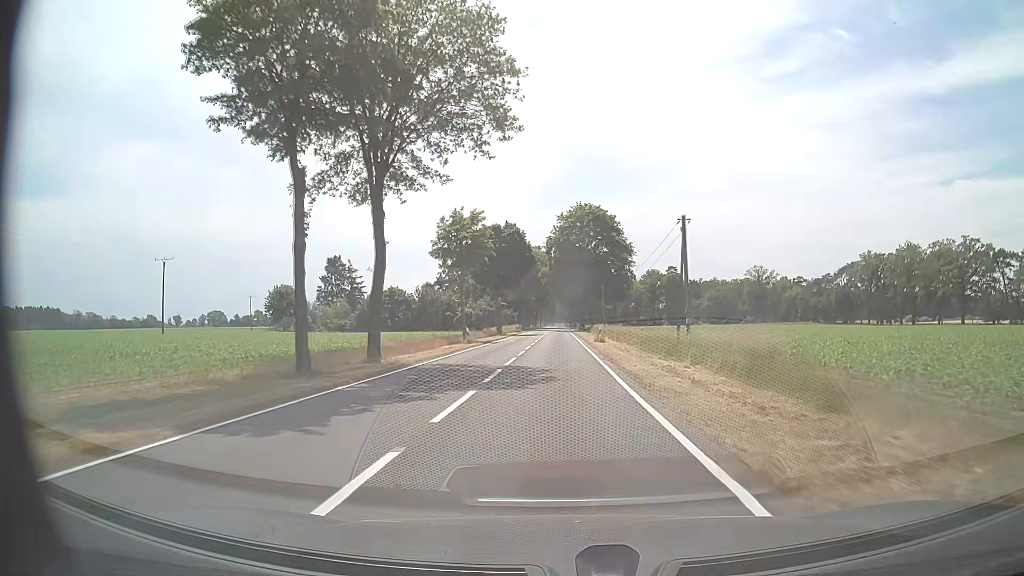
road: tertiary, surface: asphalt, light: Day
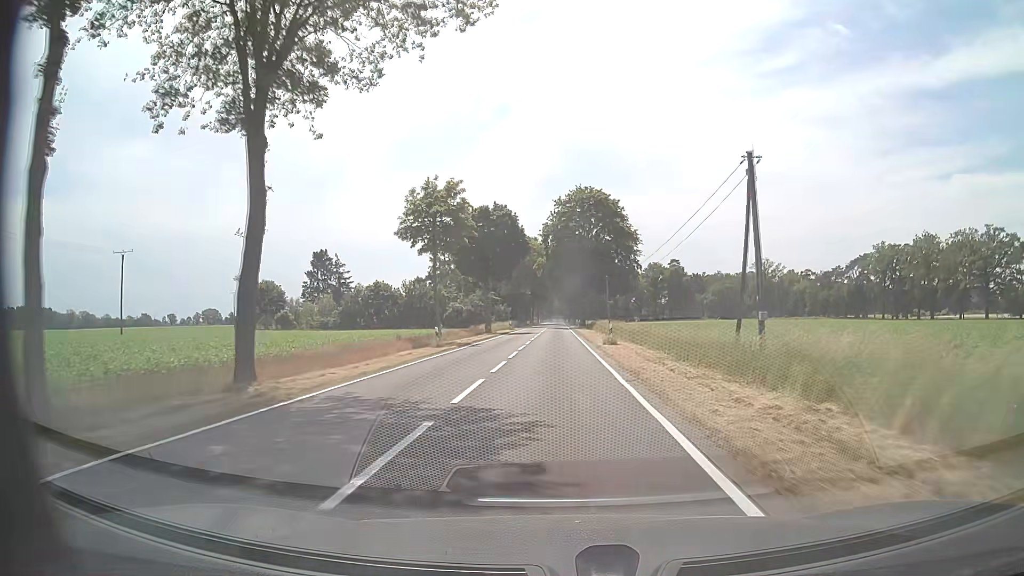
(+0.1, +10.1) m; 0°
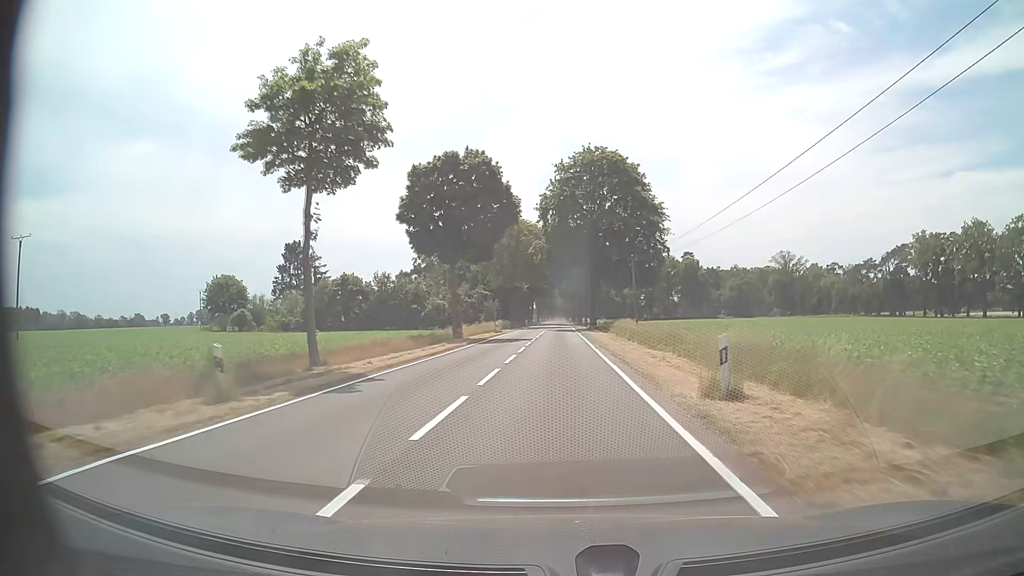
(0.0, +21.6) m; 0°
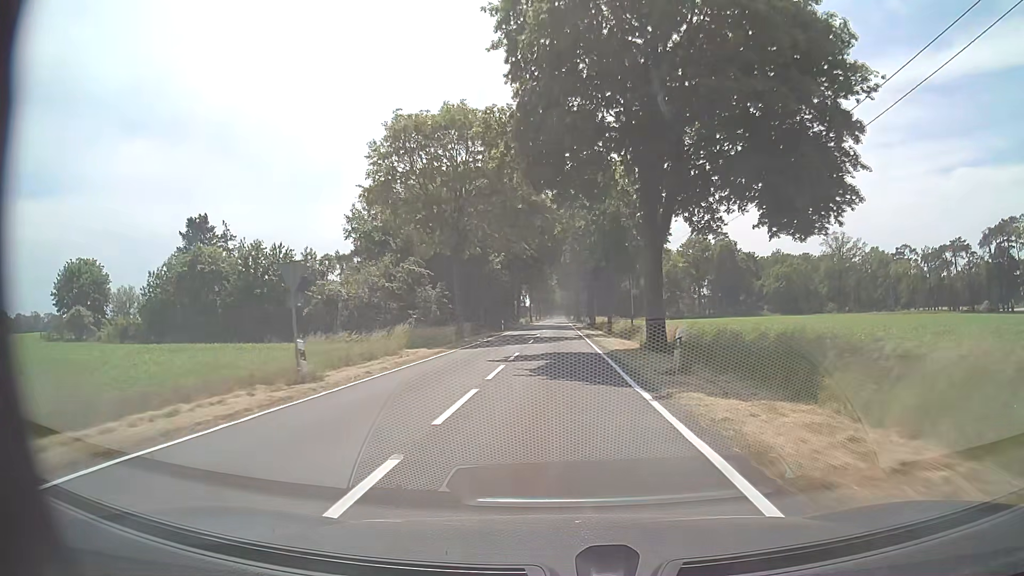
(+0.2, +47.3) m; 0°
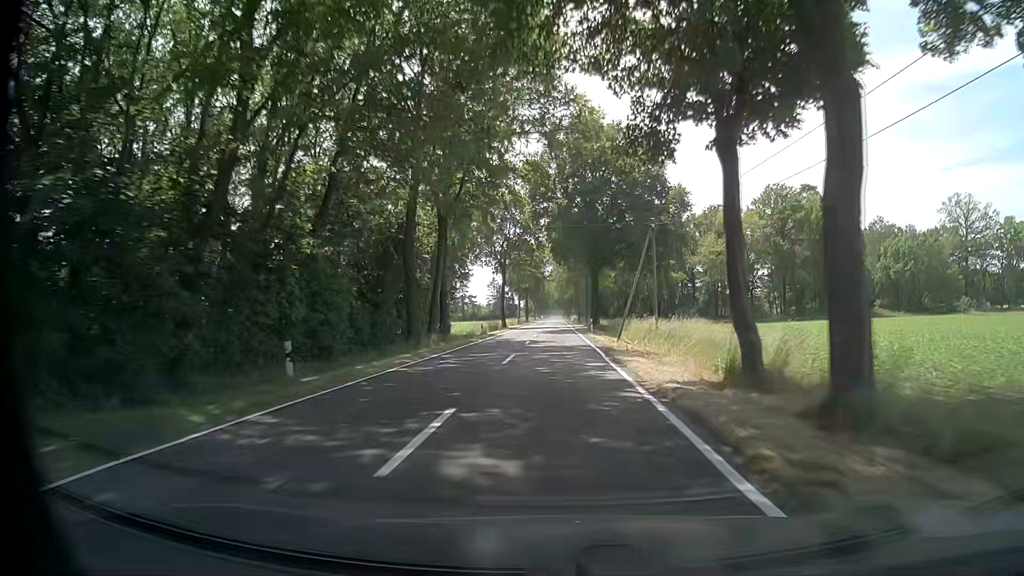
(+0.6, +64.9) m; 0°
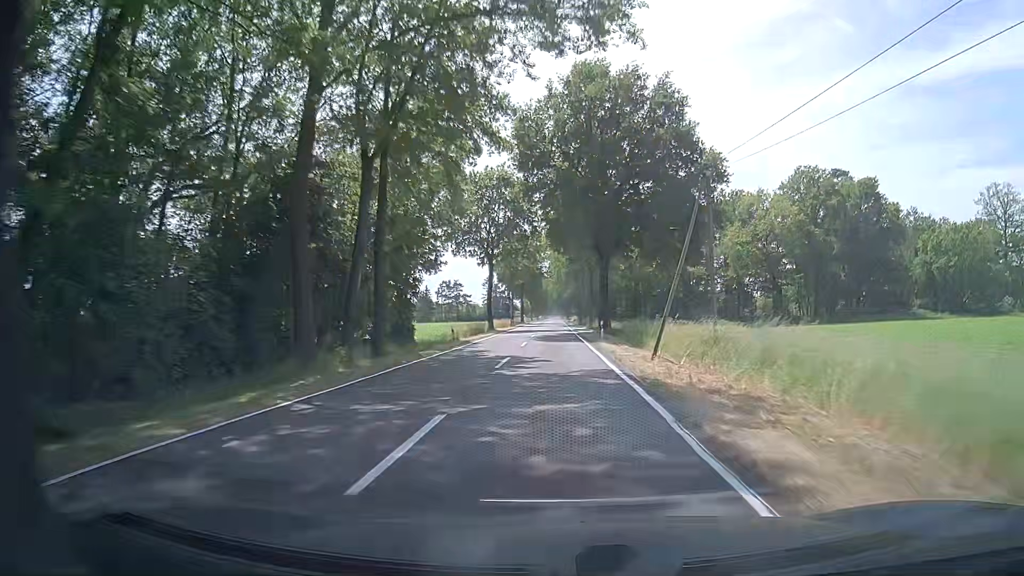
(+0.2, +13.7) m; +1°
(0, +10) (0, +20) (0, +30) (0, +40) (-1, +50) (-1, +60) (-1, +70) (-1, +80) (-1, +90) (-1, +100) m
